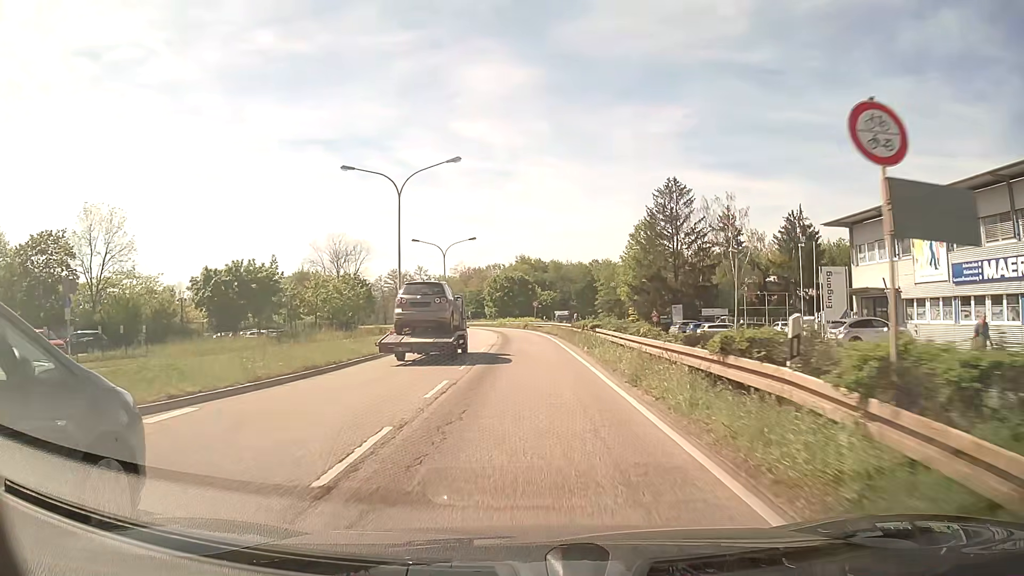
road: primary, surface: asphalt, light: Day
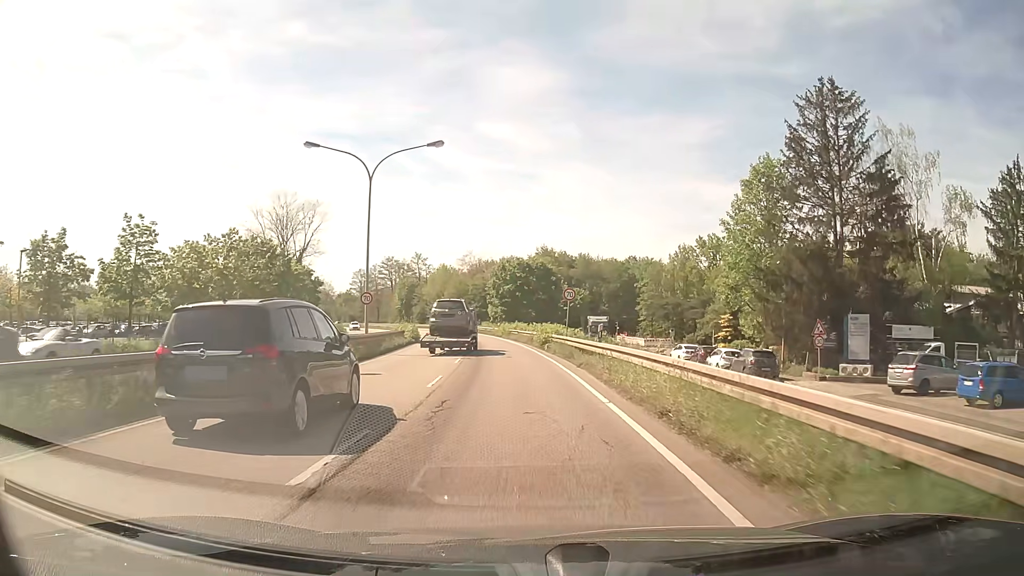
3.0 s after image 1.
(-0.4, +39.0) m; -2°
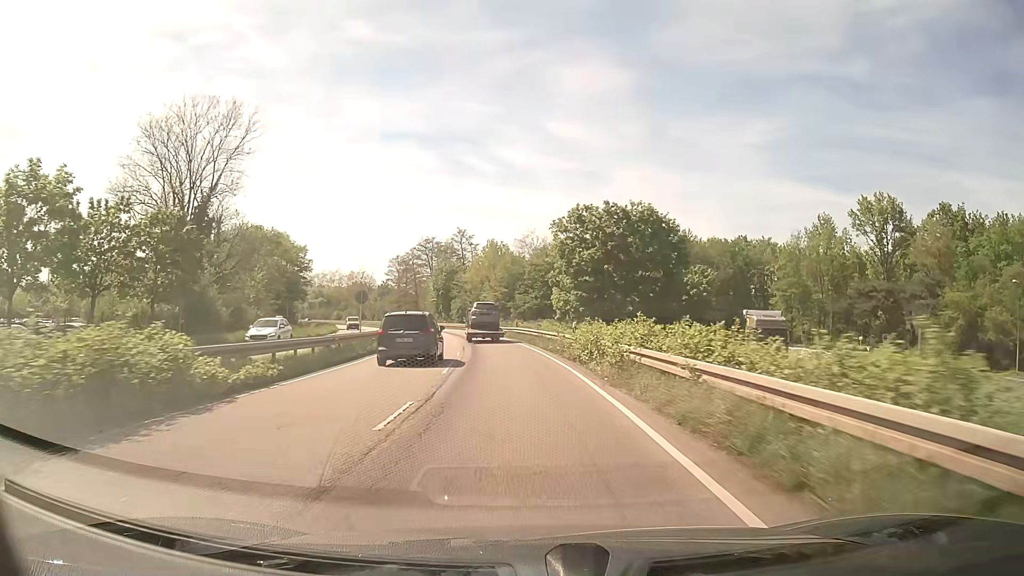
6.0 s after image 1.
(-1.9, +42.8) m; -5°
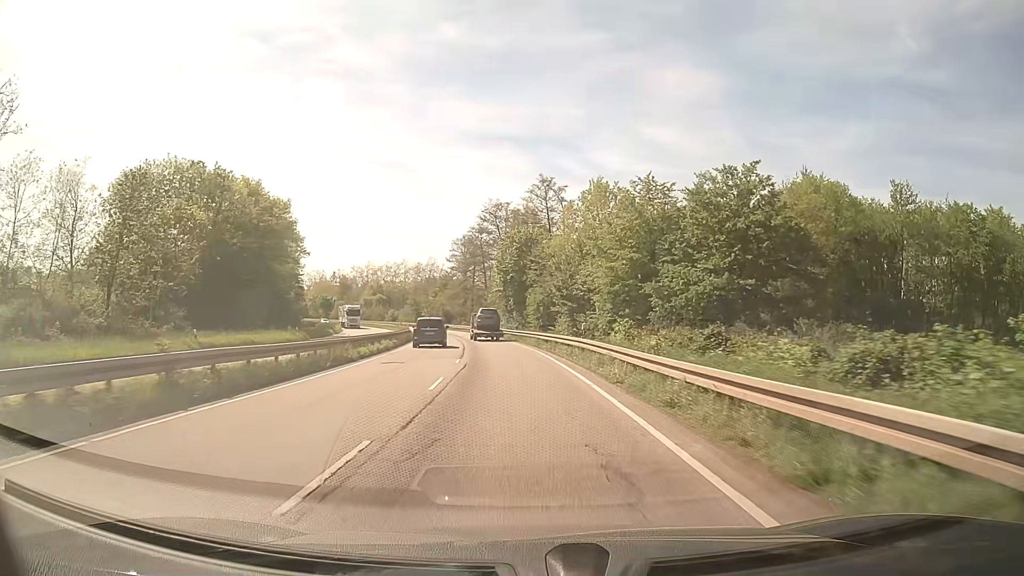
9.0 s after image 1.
(-3.6, +49.2) m; -8°
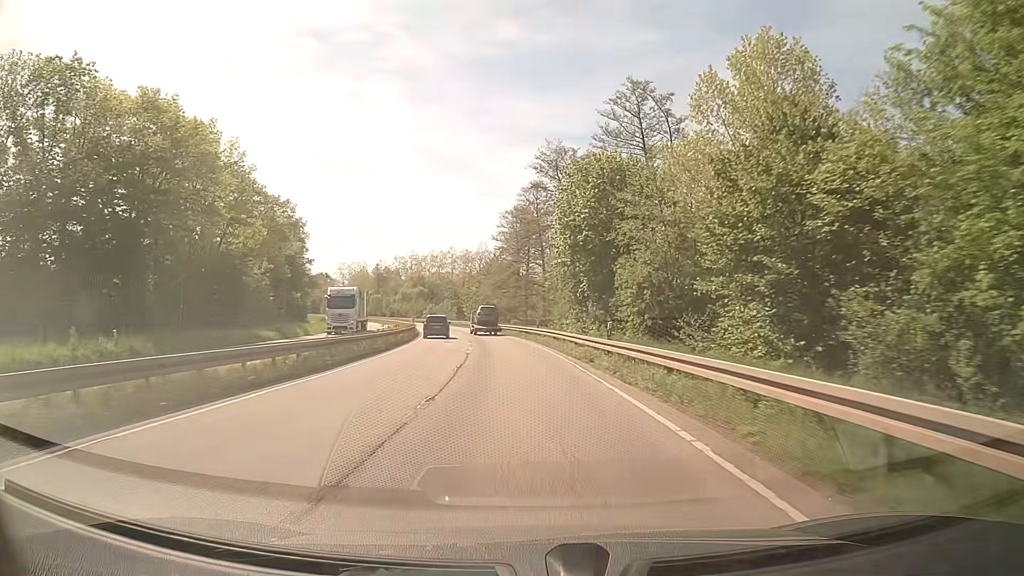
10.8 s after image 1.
(-1.6, +32.0) m; -5°
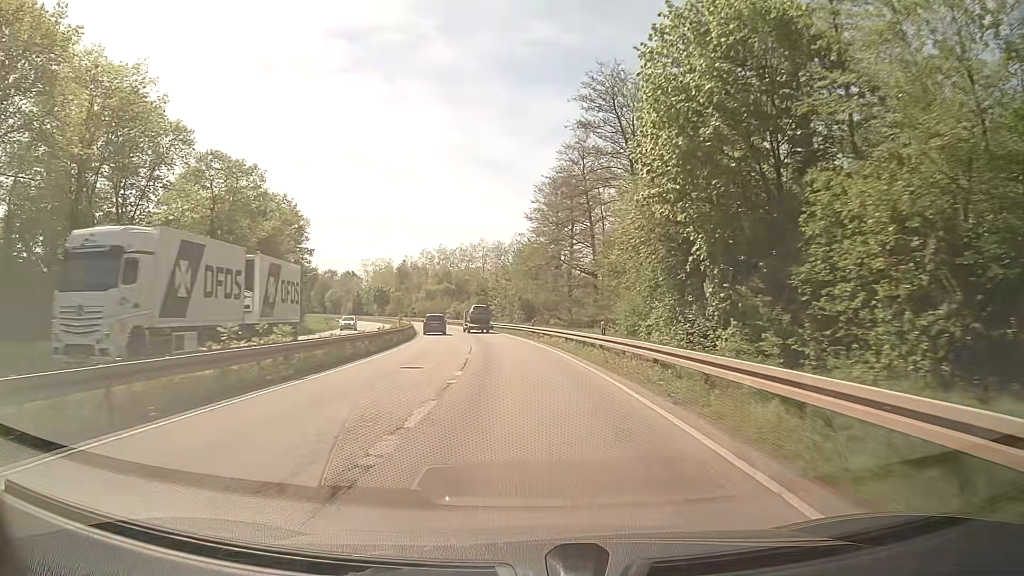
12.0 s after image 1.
(-0.7, +21.9) m; -3°
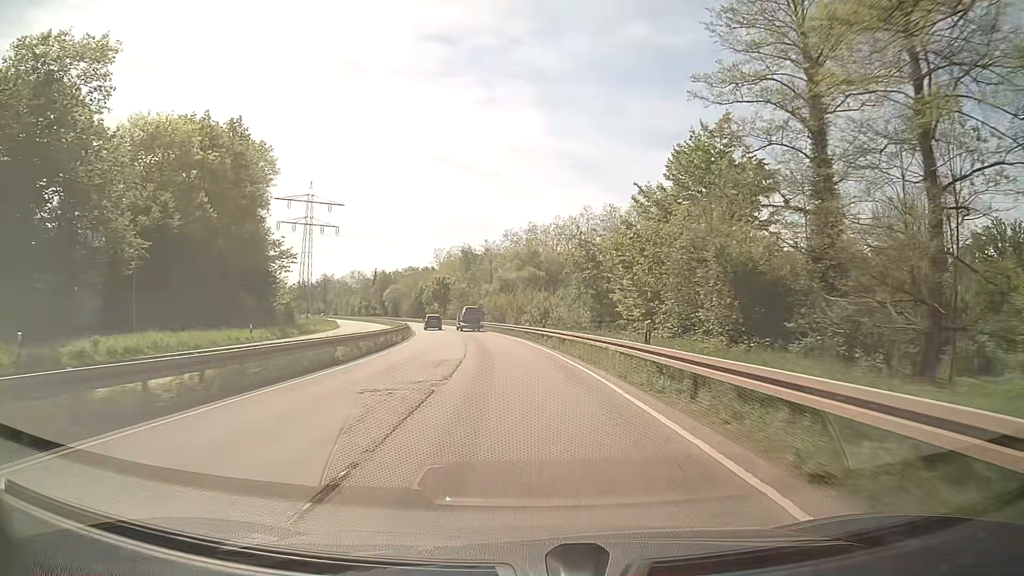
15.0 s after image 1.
(-4.2, +55.6) m; -9°
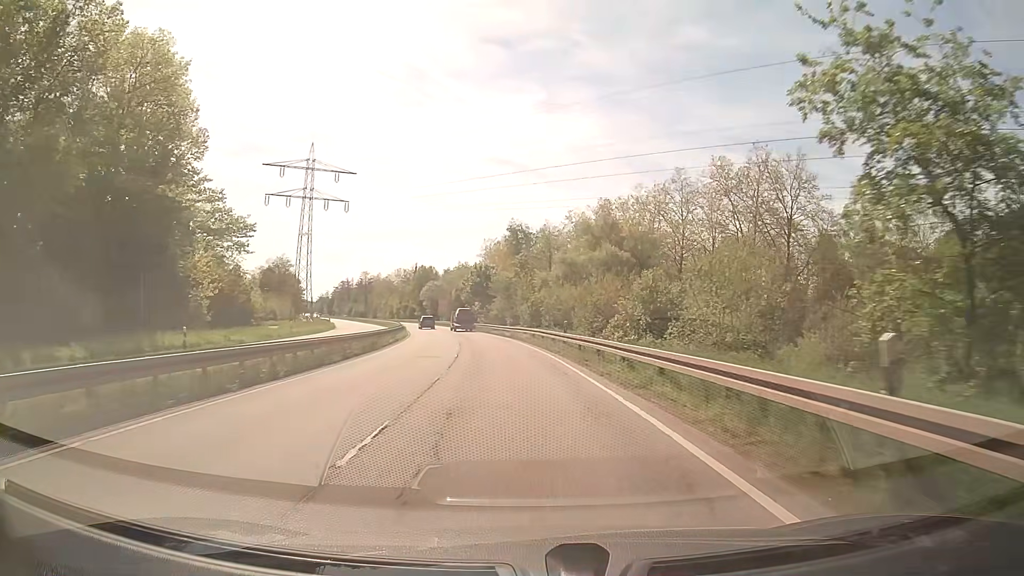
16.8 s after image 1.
(-1.5, +34.1) m; -5°
(0, +10) (-1, +20) (-1, +30) (-2, +40) (-3, +50) (-5, +60) (-7, +70) (-9, +79) (-11, +89) (-14, +99) m
